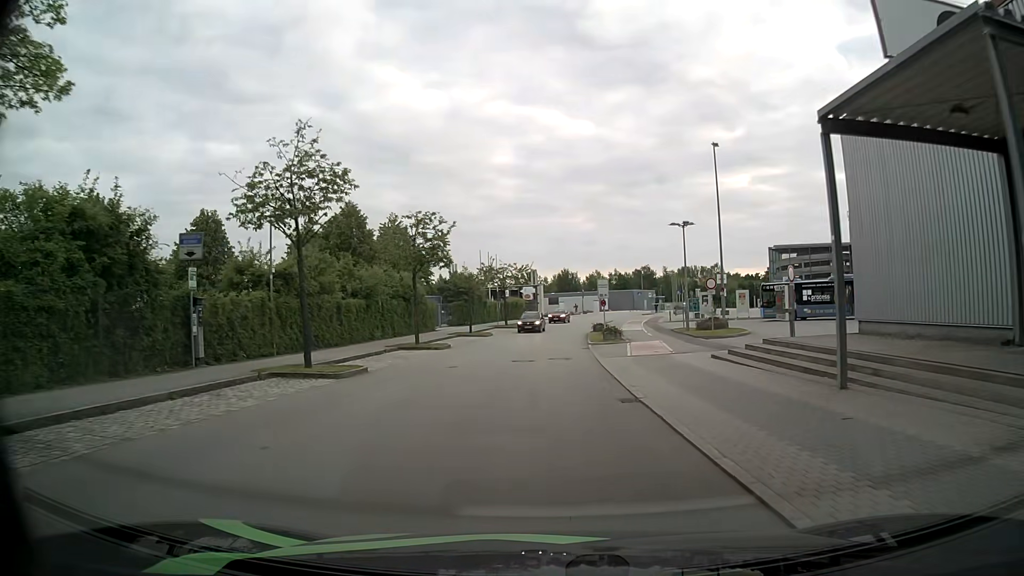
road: secondary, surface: asphalt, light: Day
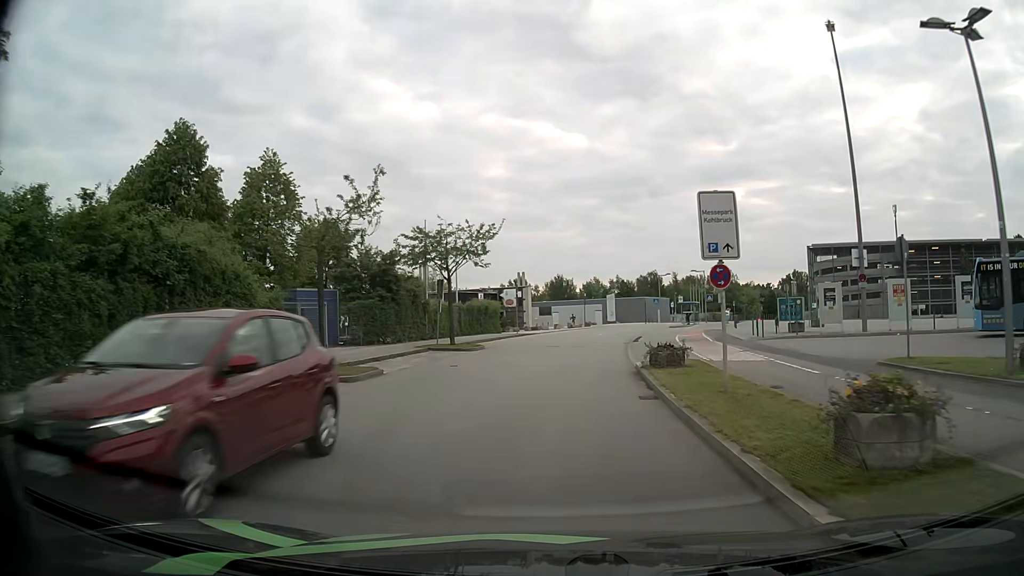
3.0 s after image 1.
(+0.1, +29.1) m; +1°
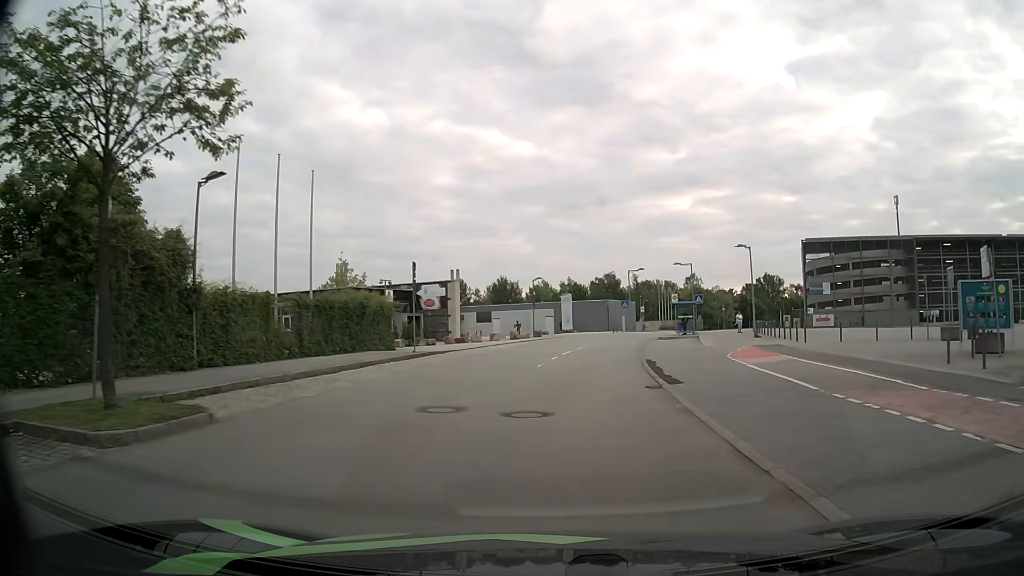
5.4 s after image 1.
(+0.7, +22.6) m; +4°
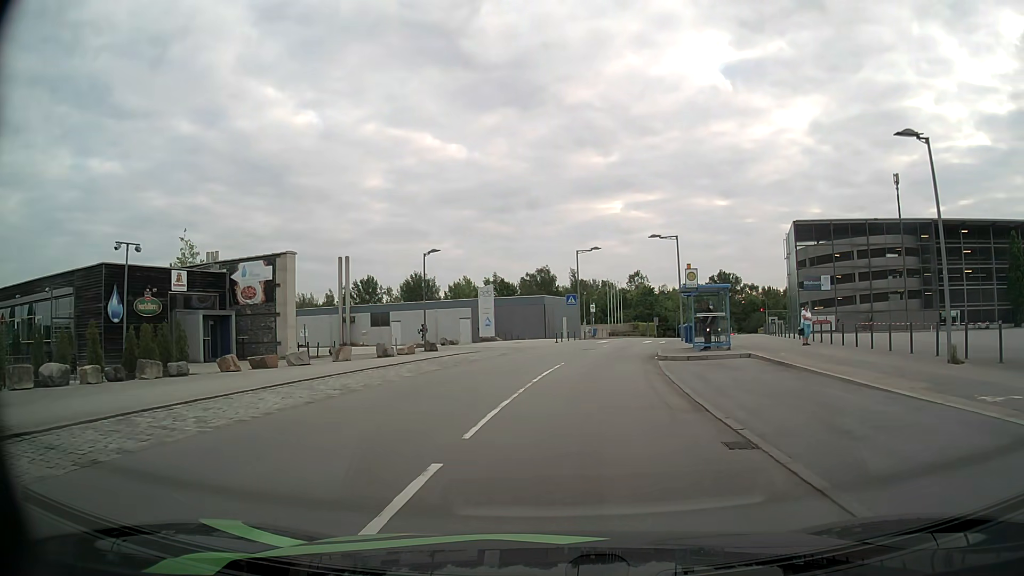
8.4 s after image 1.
(+1.2, +24.5) m; +6°
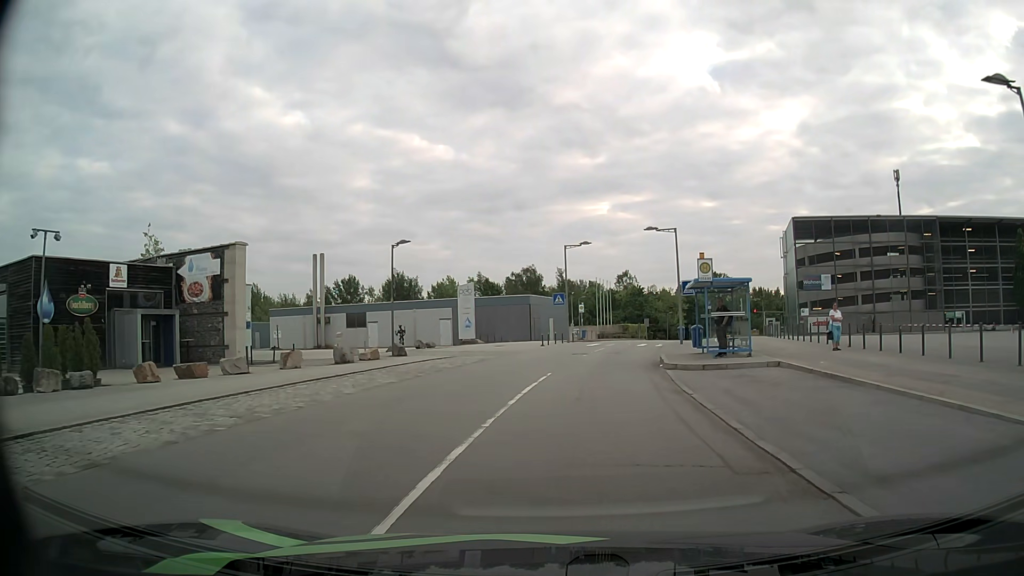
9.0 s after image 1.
(+0.1, +4.3) m; +1°
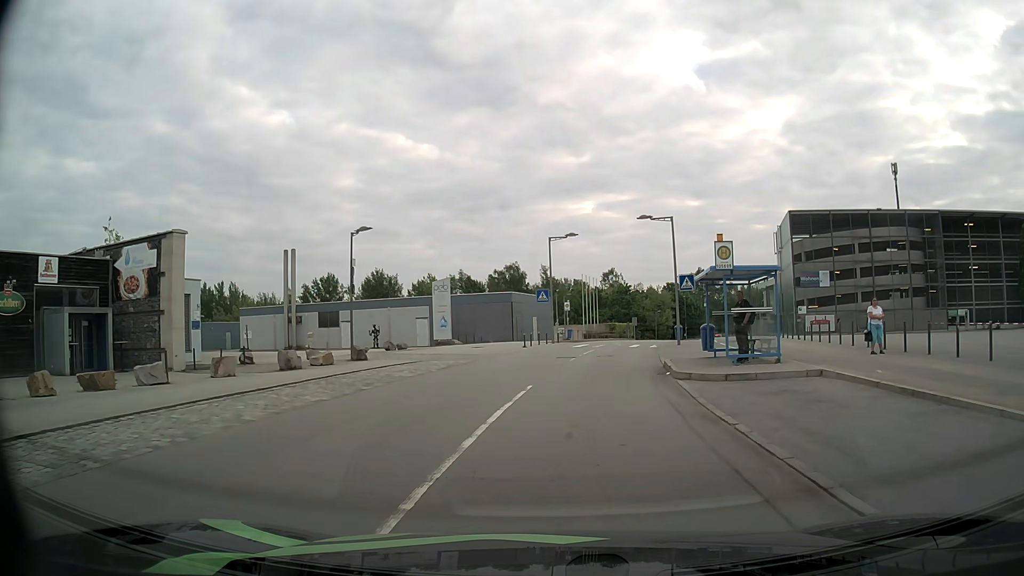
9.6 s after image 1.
(0.0, +4.1) m; +1°
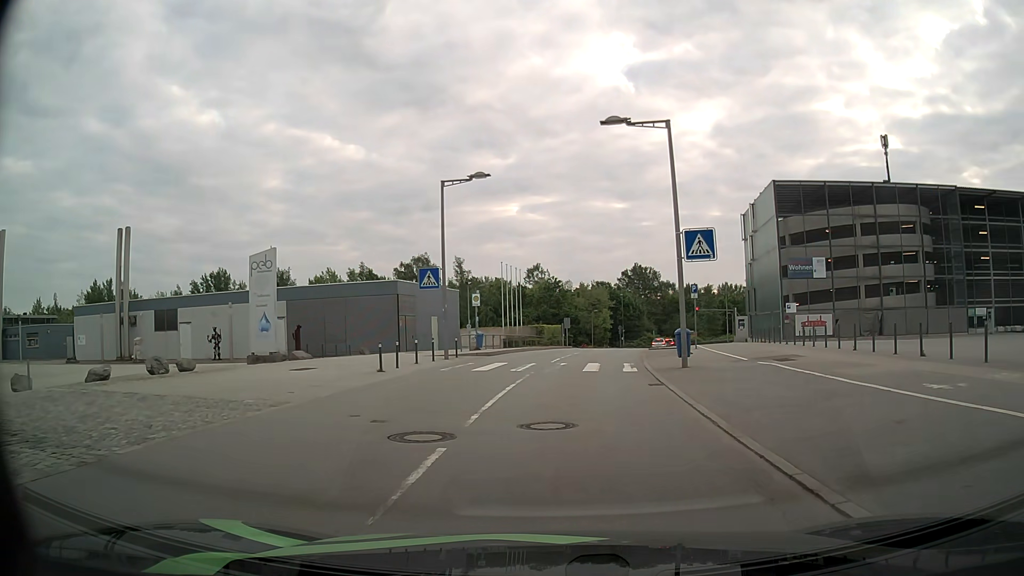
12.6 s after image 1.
(+1.1, +18.4) m; +7°
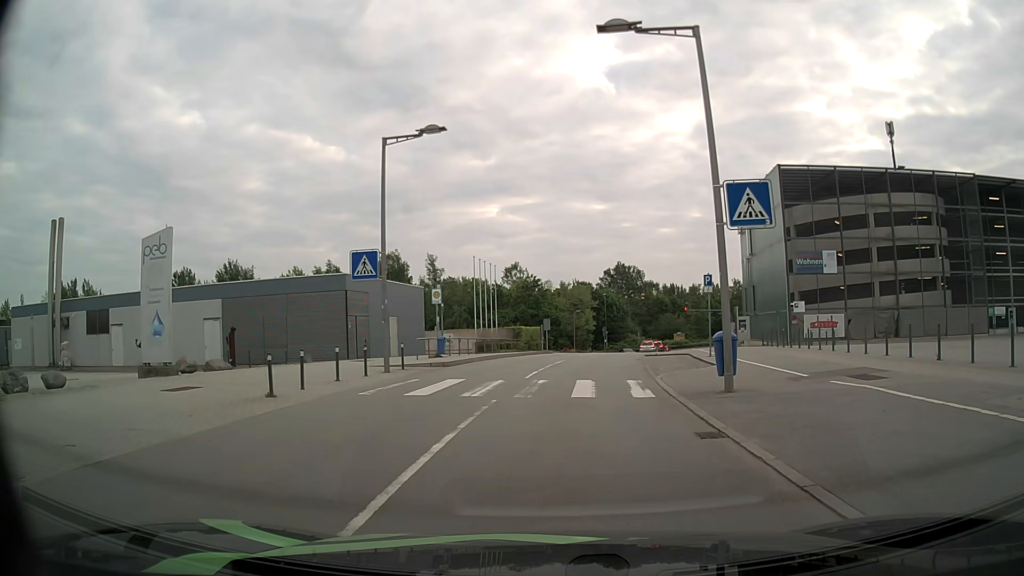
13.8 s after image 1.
(+0.1, +6.6) m; +2°
(0, +10) (+1, +20) (+2, +30) (+4, +40) (+5, +50) (+7, +60) (+9, +69) (+12, +79) (+14, +89) (+16, +98) m
